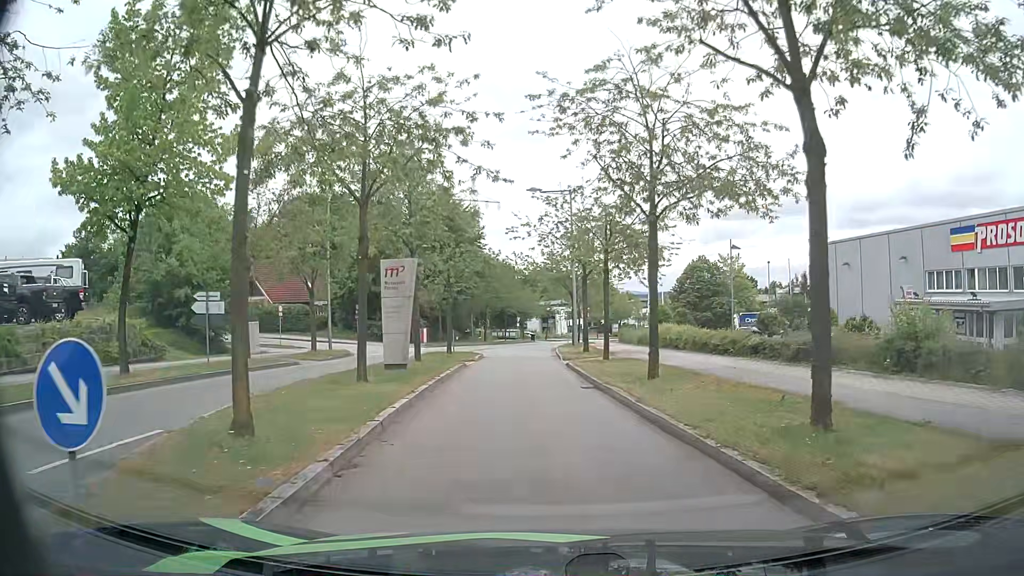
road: residential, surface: asphalt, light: Day
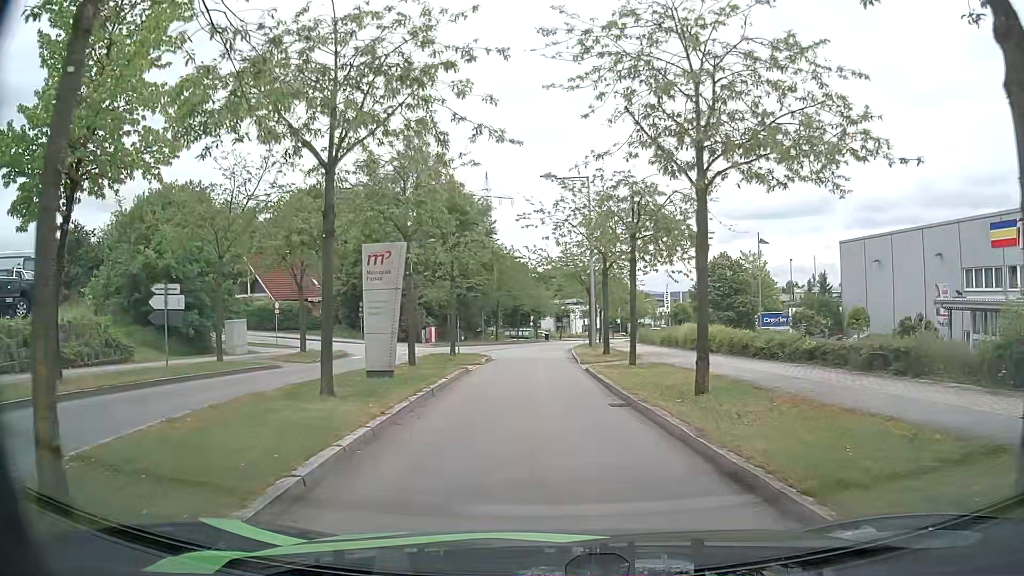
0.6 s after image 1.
(0.0, +3.3) m; 0°
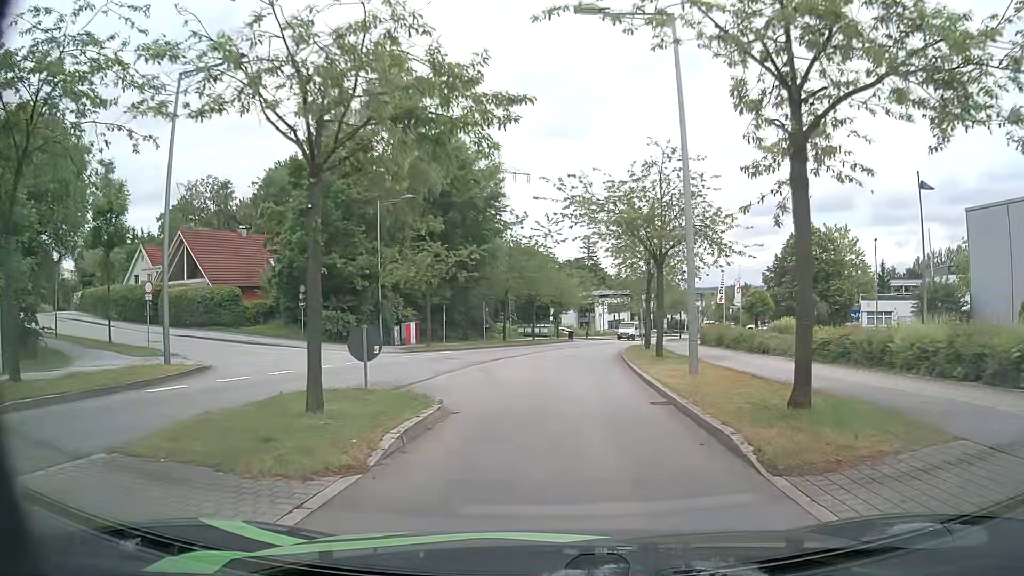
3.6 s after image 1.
(-0.9, +19.1) m; -2°
(0, +10) (0, +20) (+1, +30) (+1, +40) (+3, +50) (+5, +60) (+7, +69) (+10, +79) (+13, +88) (+17, +98) m
